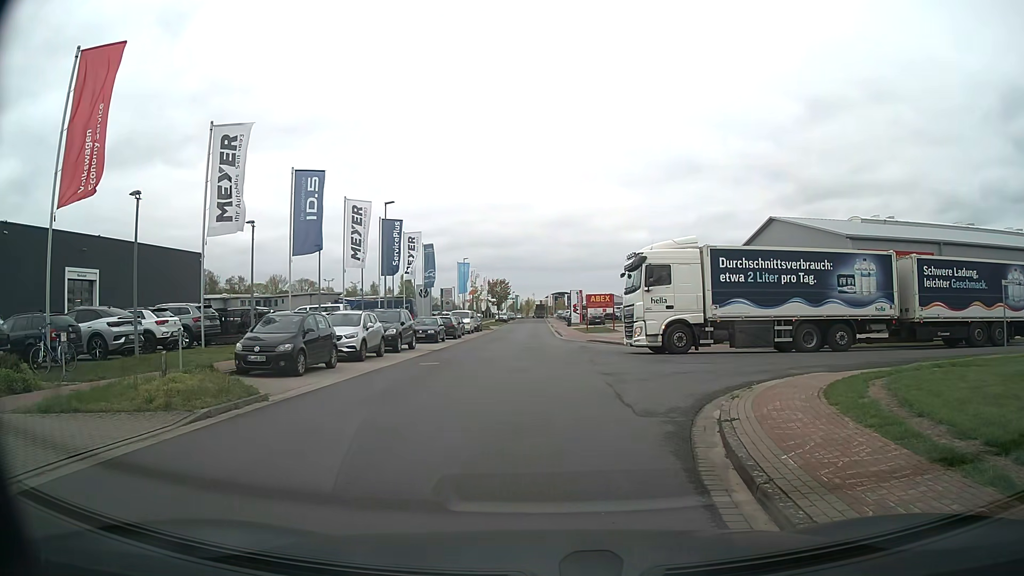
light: Day
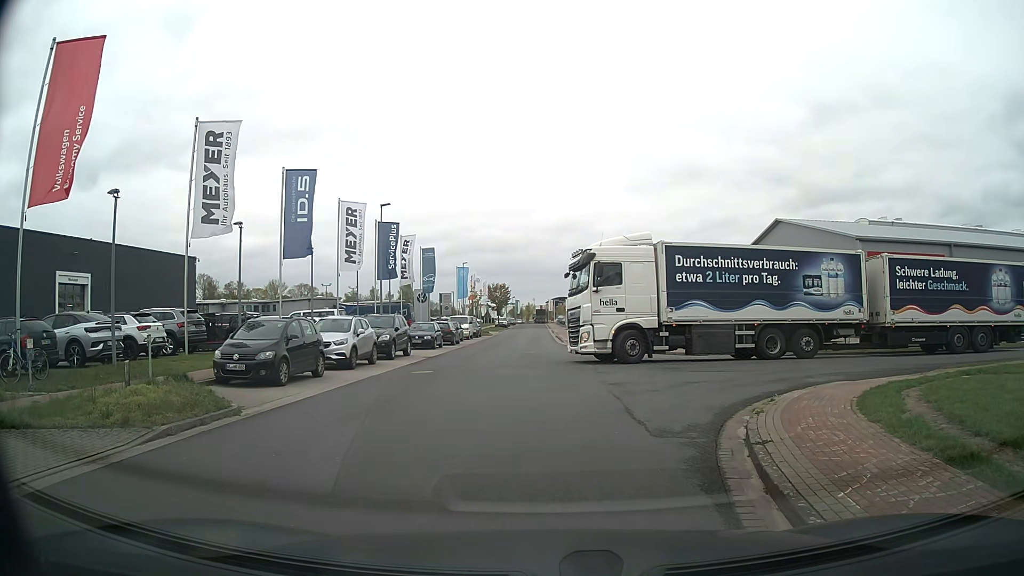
(0.0, +1.1) m; 0°
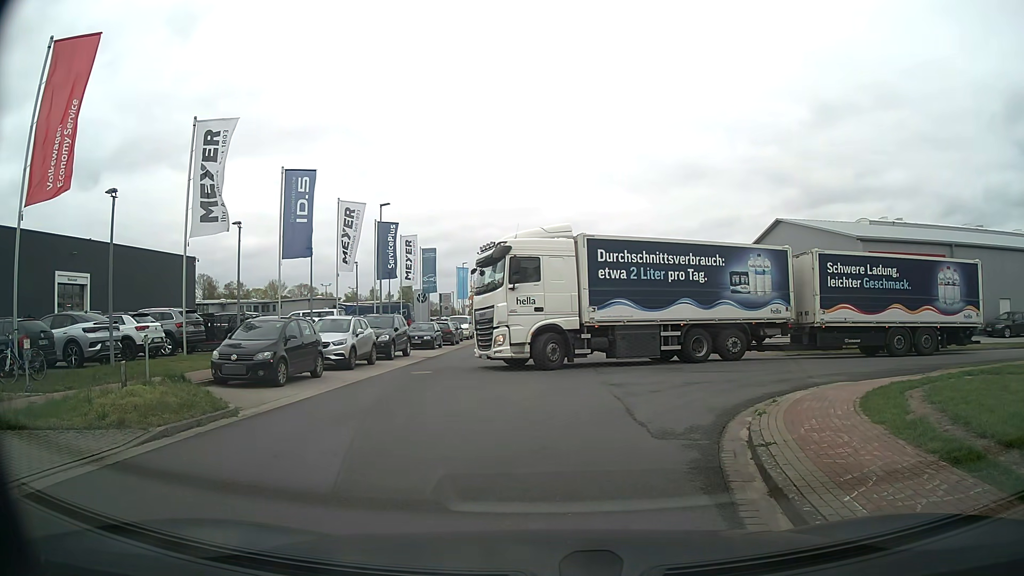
(0.0, +0.2) m; 0°
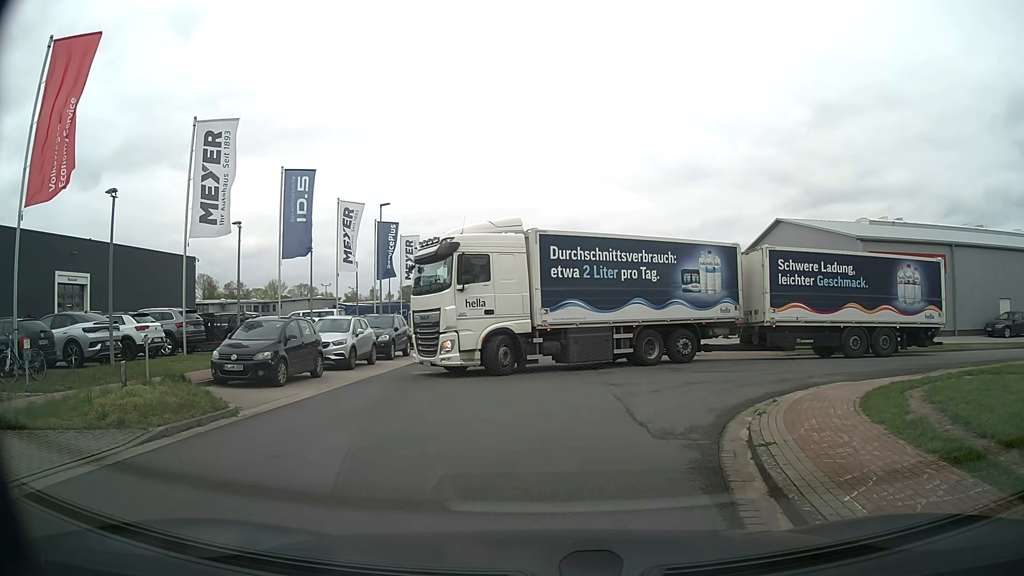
(0.0, 0.0) m; 0°
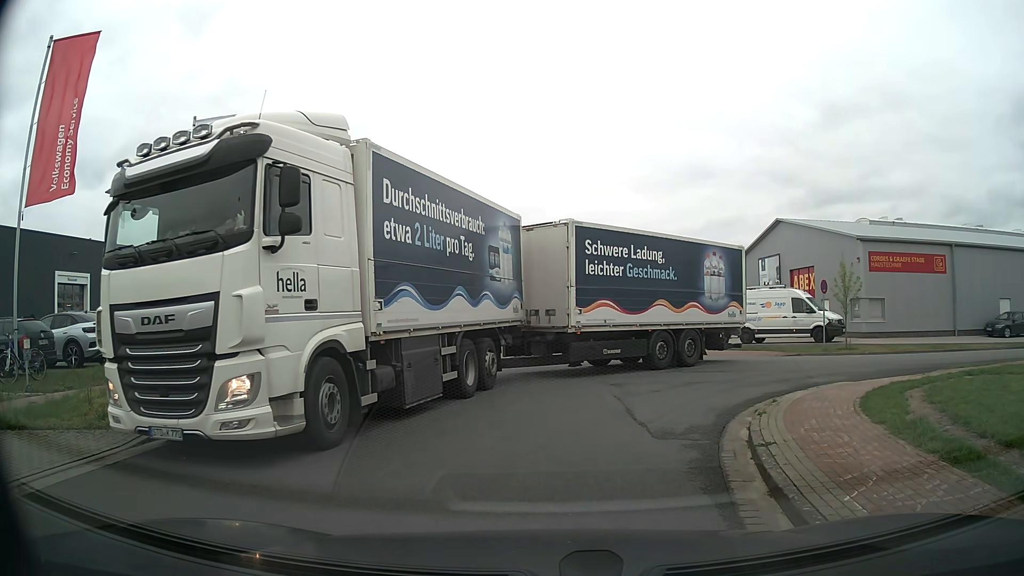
(0.0, 0.0) m; 0°
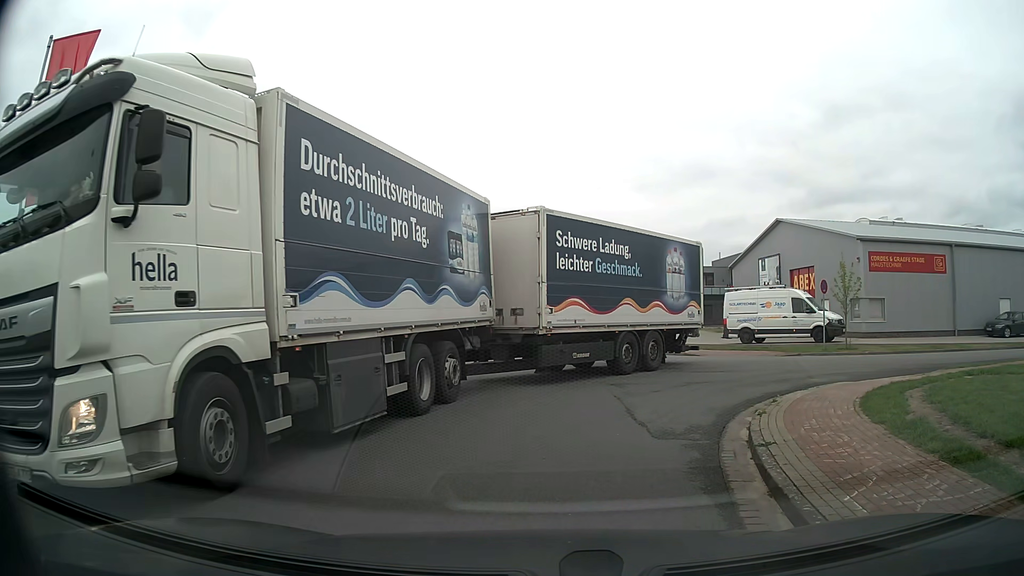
(0.0, 0.0) m; 0°
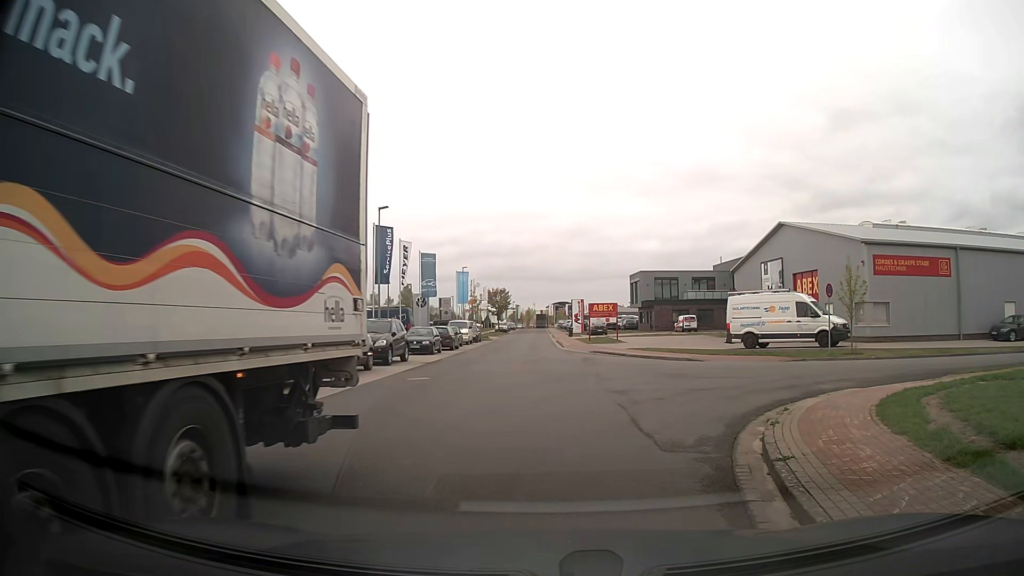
(0.0, +0.6) m; +1°
